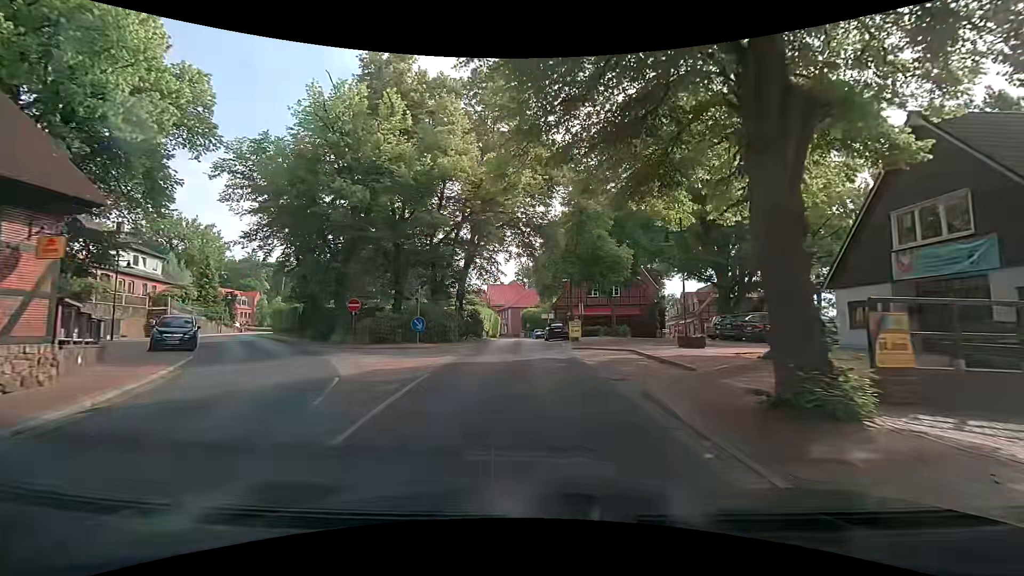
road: secondary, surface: asphalt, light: Day
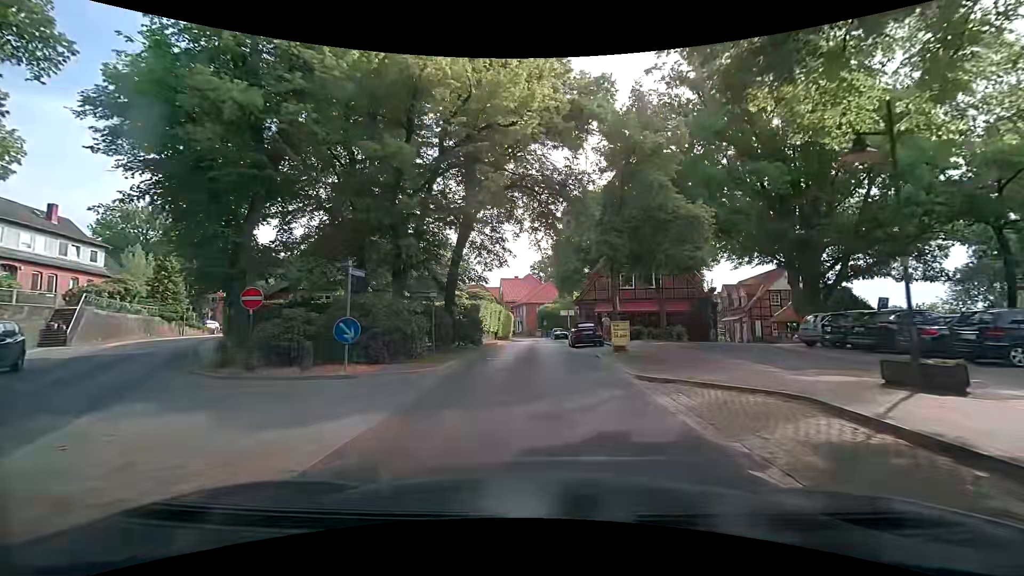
(-0.1, +10.0) m; -3°
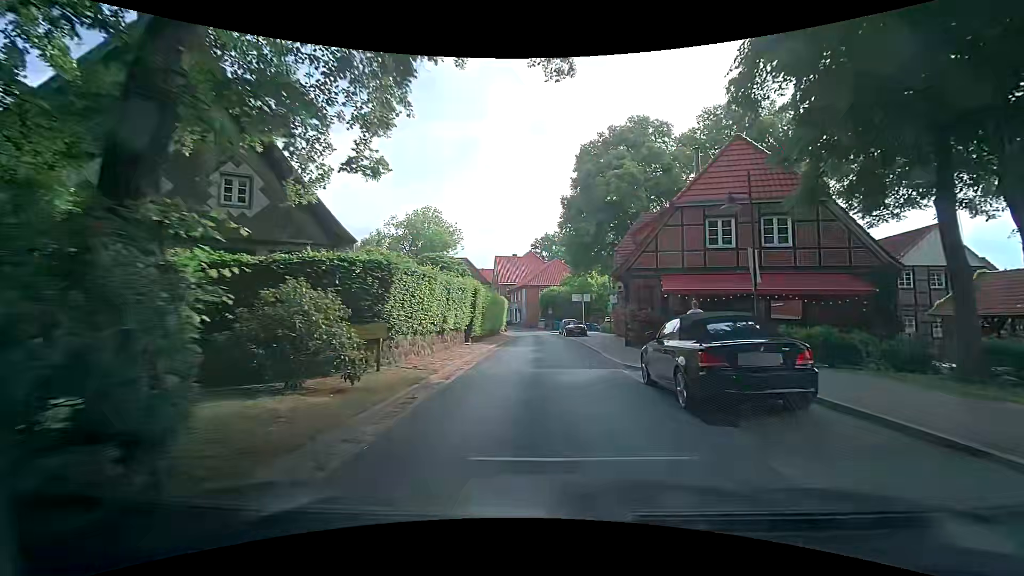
(+0.5, +19.9) m; +2°
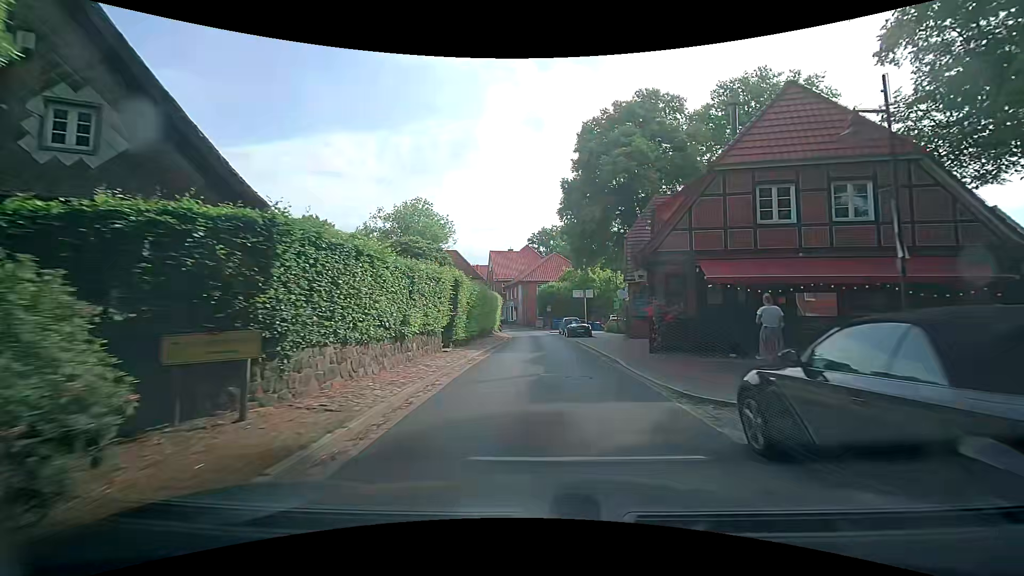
(0.0, +5.1) m; 0°
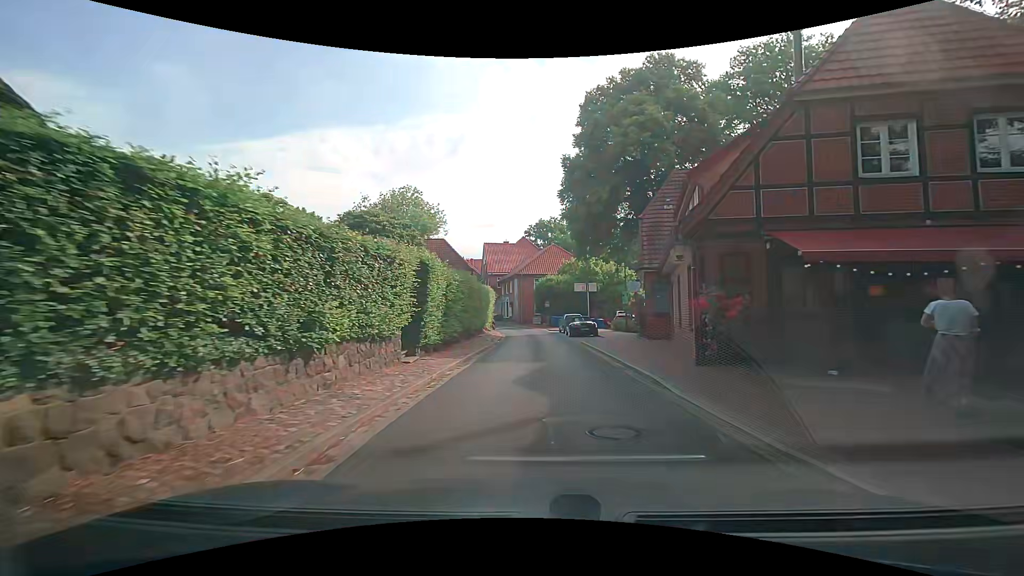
(0.0, +5.1) m; -1°
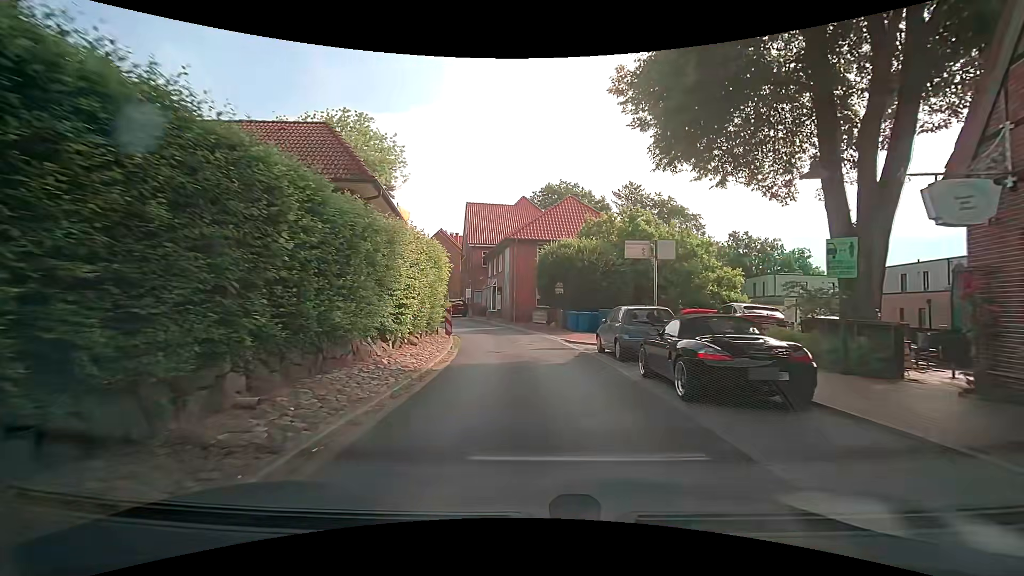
(+0.5, +24.3) m; 0°
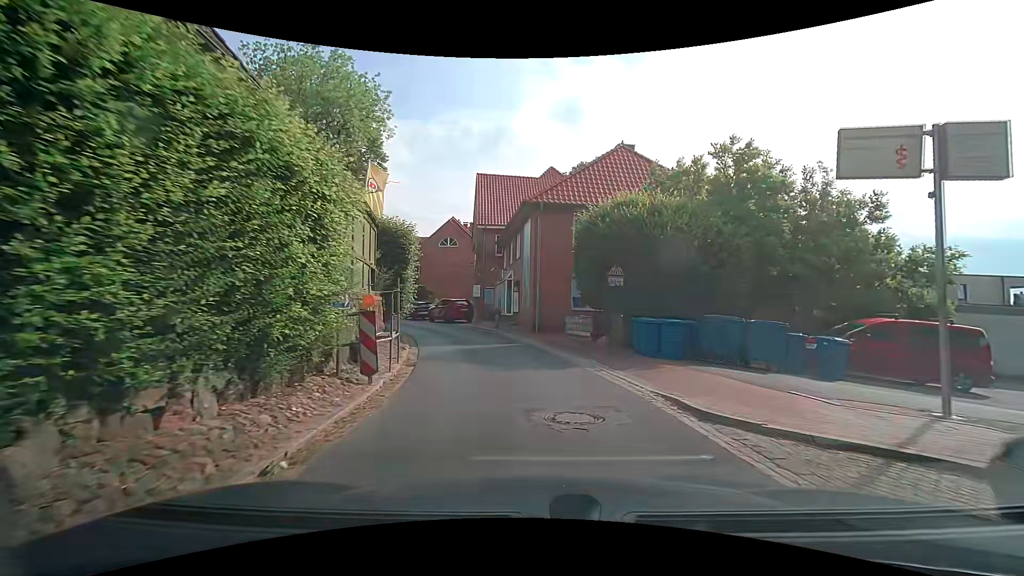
(-0.1, +12.9) m; -3°
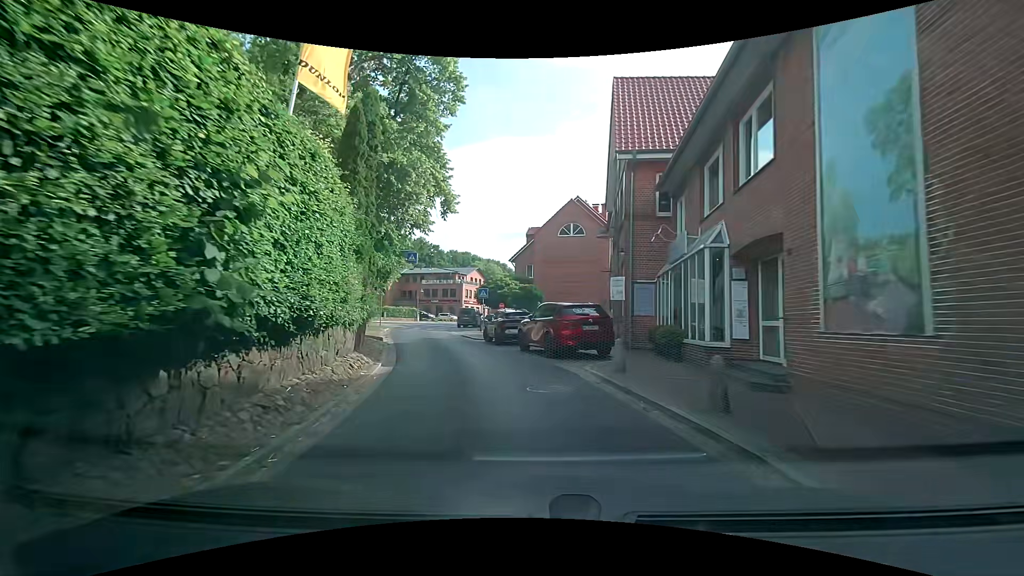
(-1.8, +19.3) m; -15°
